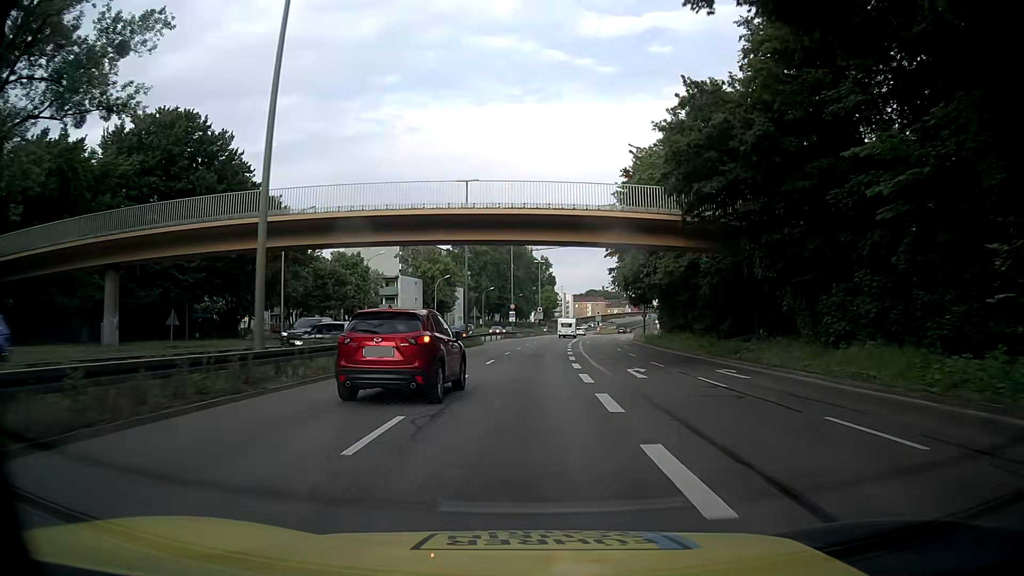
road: trunk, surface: asphalt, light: Day
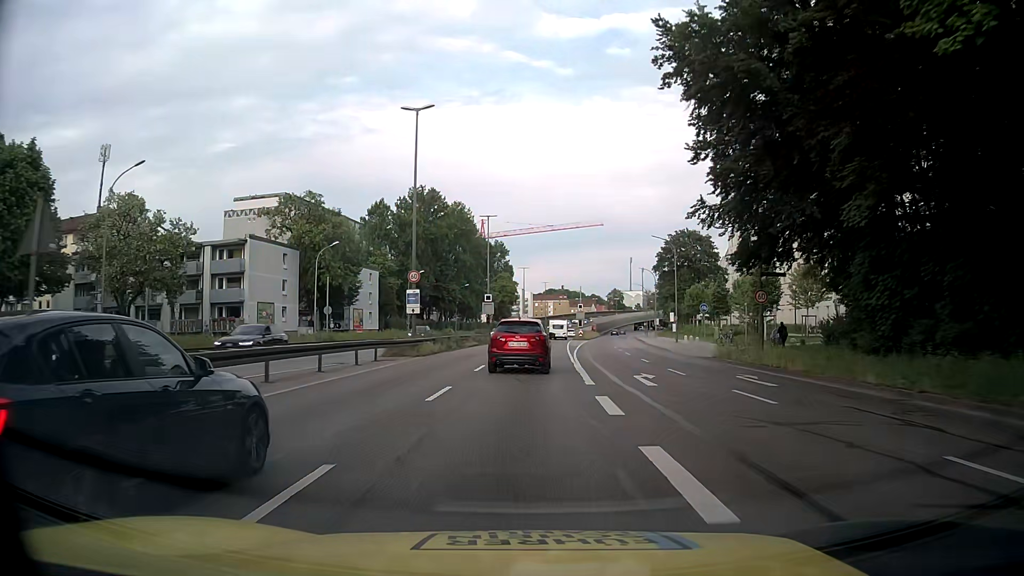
(+1.6, +48.6) m; +4°
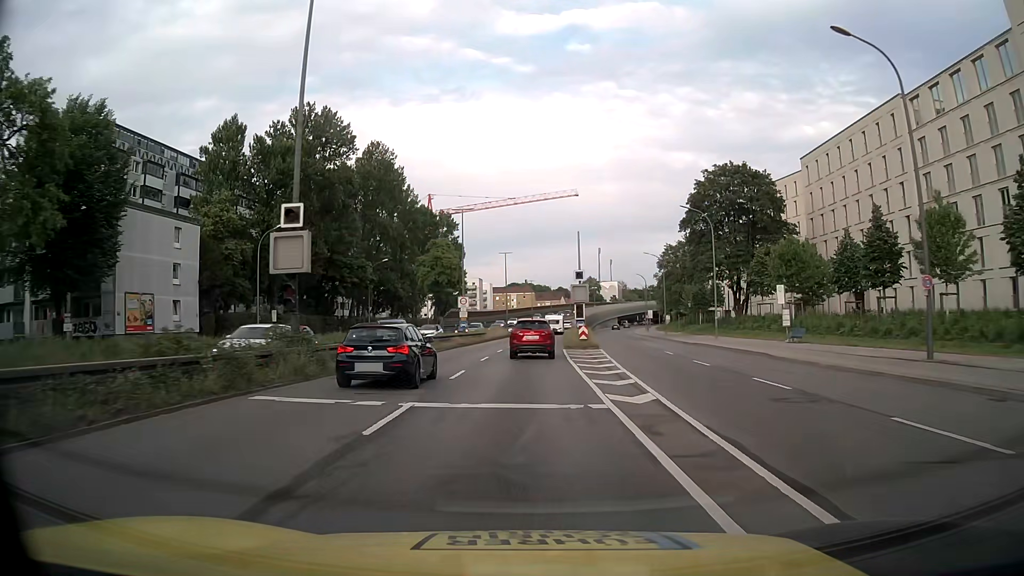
(+1.4, +48.7) m; +3°
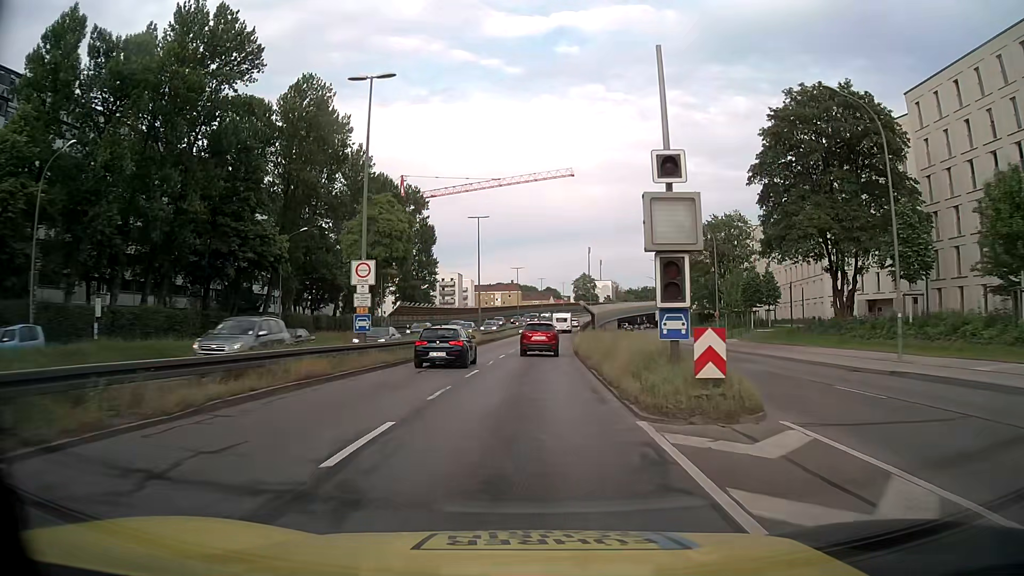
(+0.1, +29.3) m; +1°
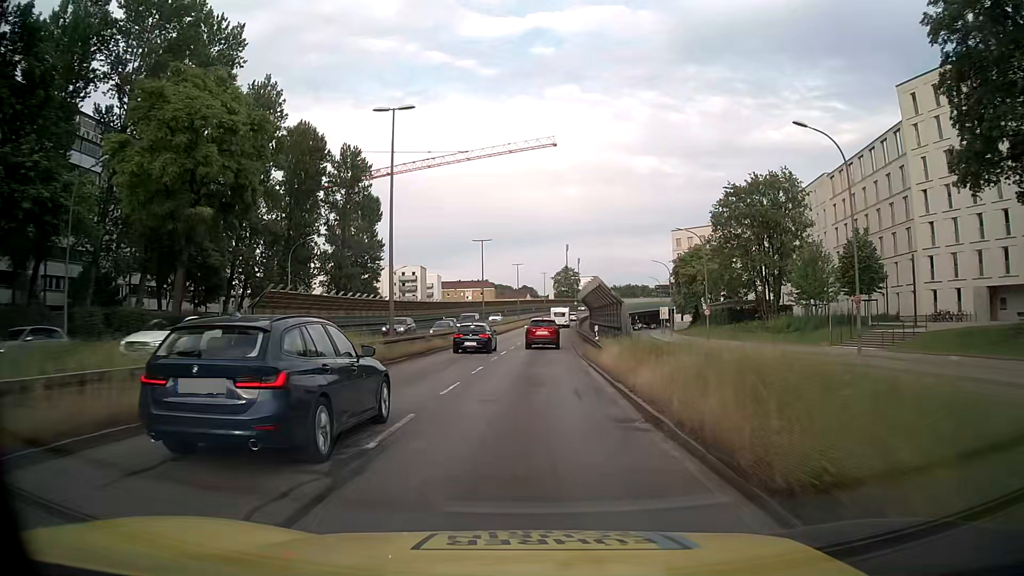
(+0.5, +29.2) m; +2°
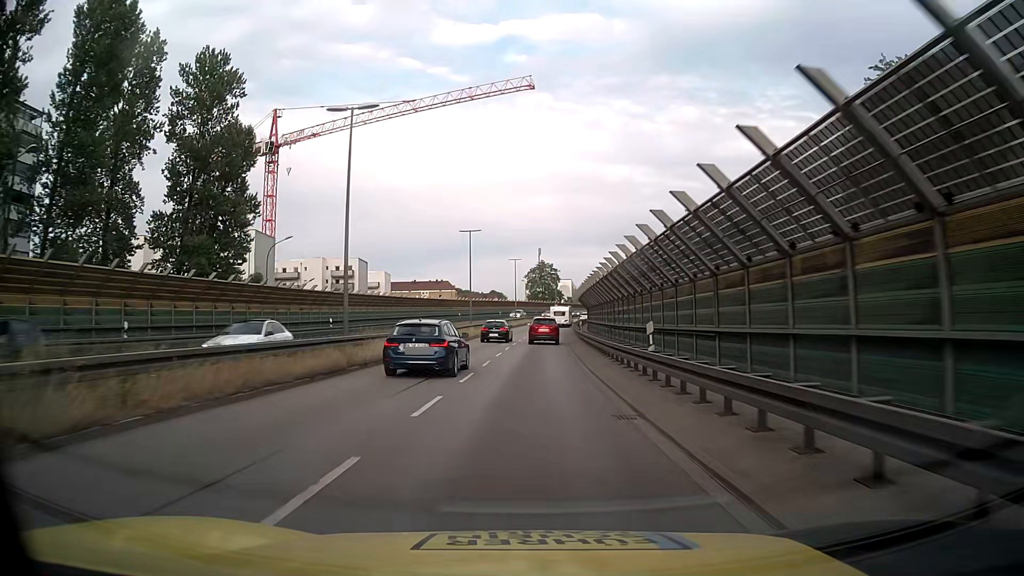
(+0.9, +38.8) m; +3°
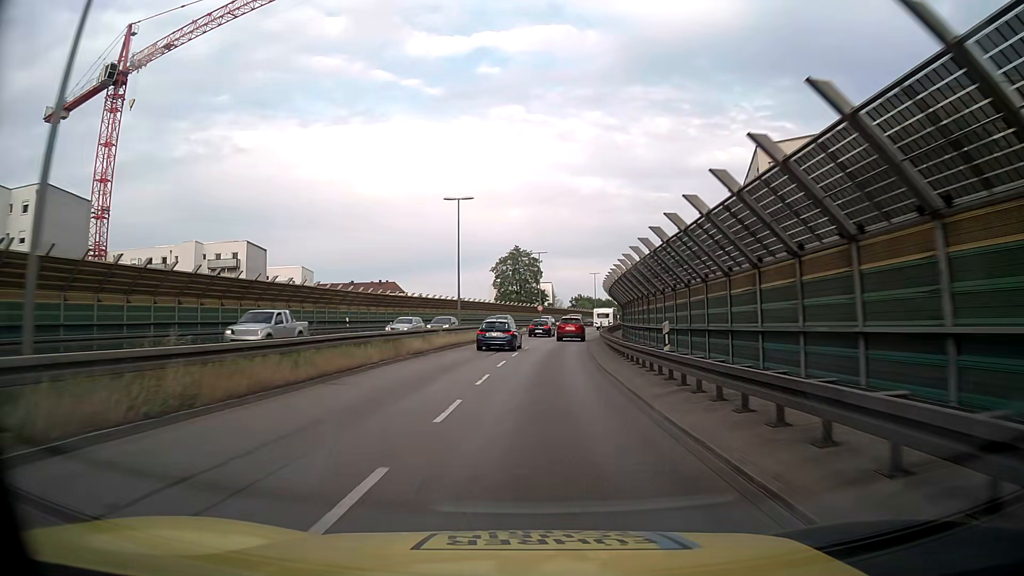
(+1.0, +48.2) m; +2°
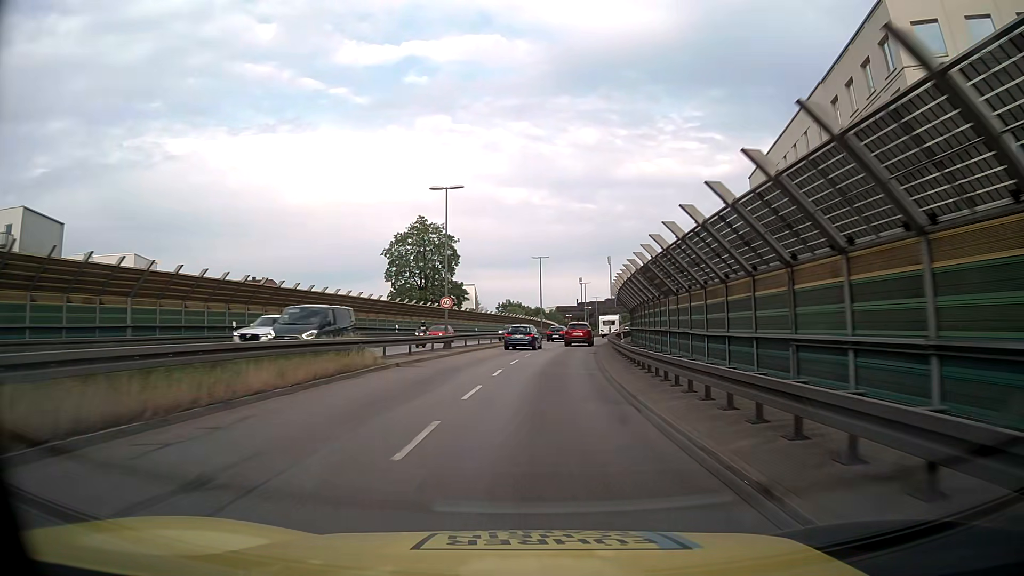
(+1.4, +38.4) m; +6°
(0, +10) (0, +20) (+1, +30) (+2, +40) (+4, +50) (+5, +60) (+7, +69) (+9, +79) (+11, +89) (+14, +99) m
